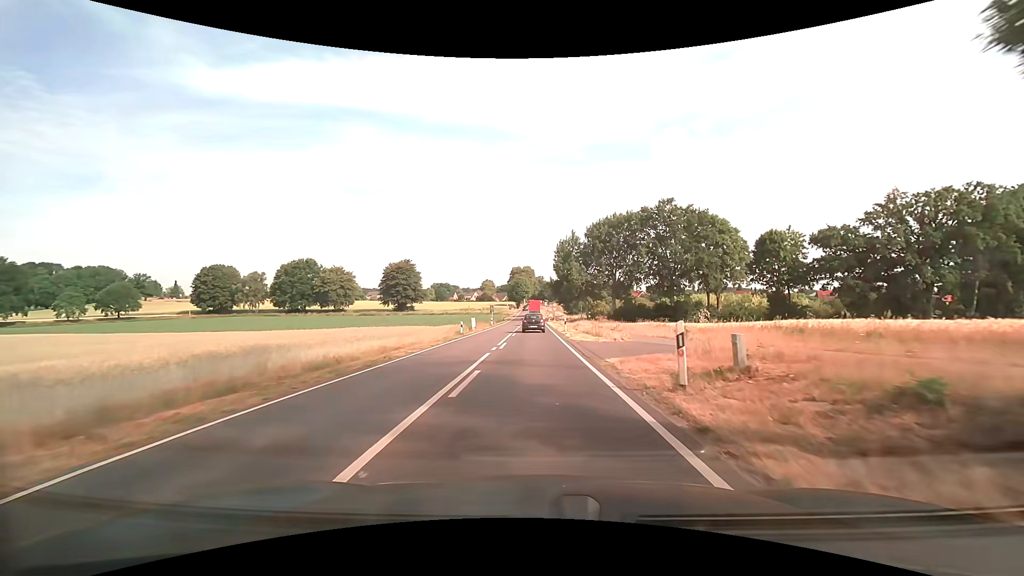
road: secondary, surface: asphalt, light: Day
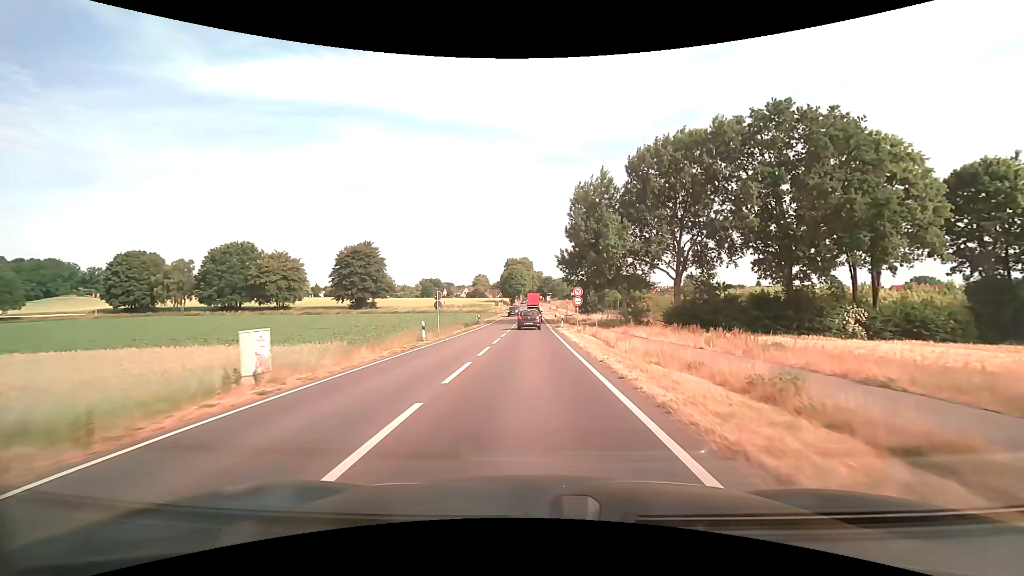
(0.0, +40.4) m; 0°
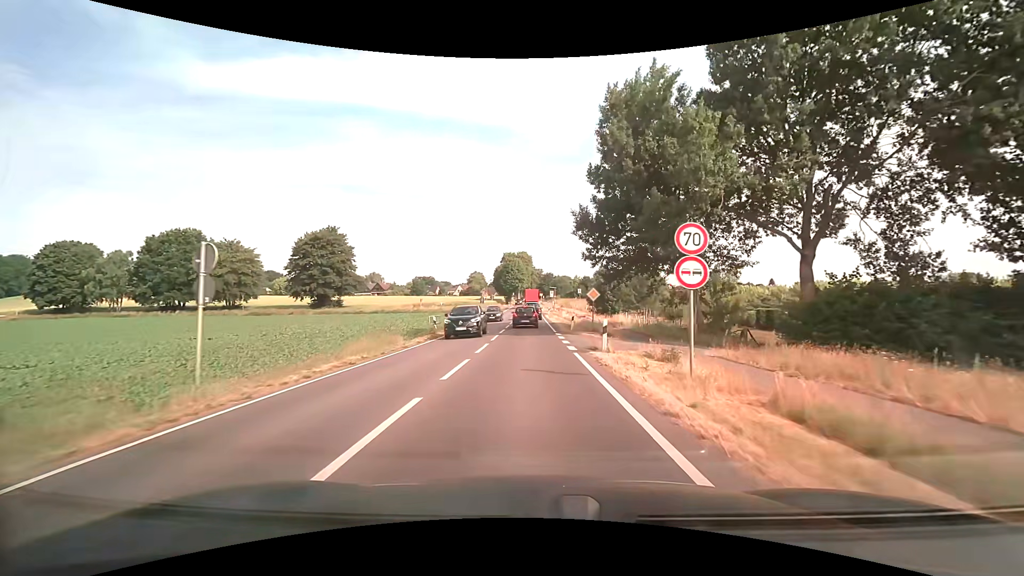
(0.0, +23.4) m; 0°
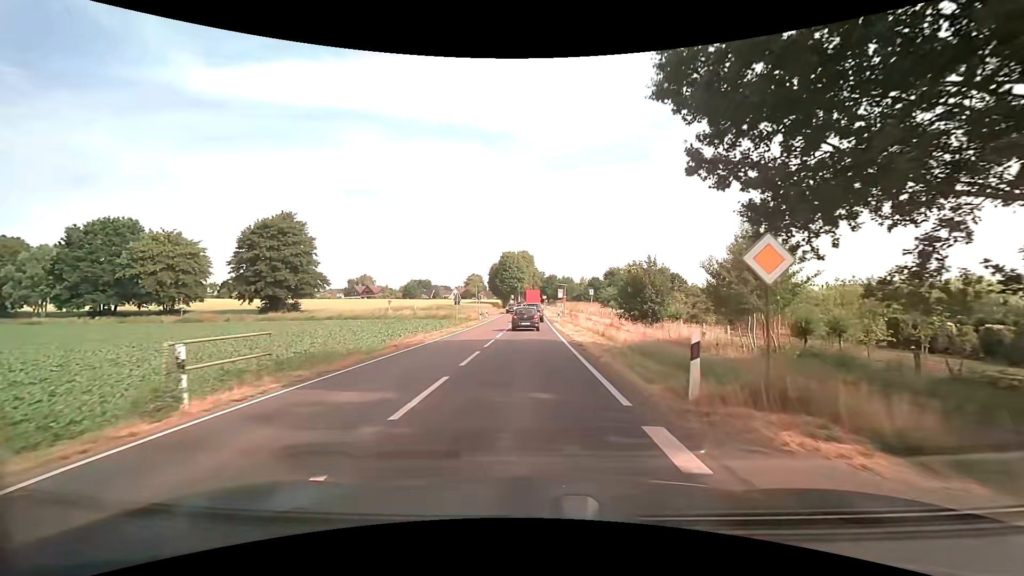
(0.0, +21.2) m; 0°
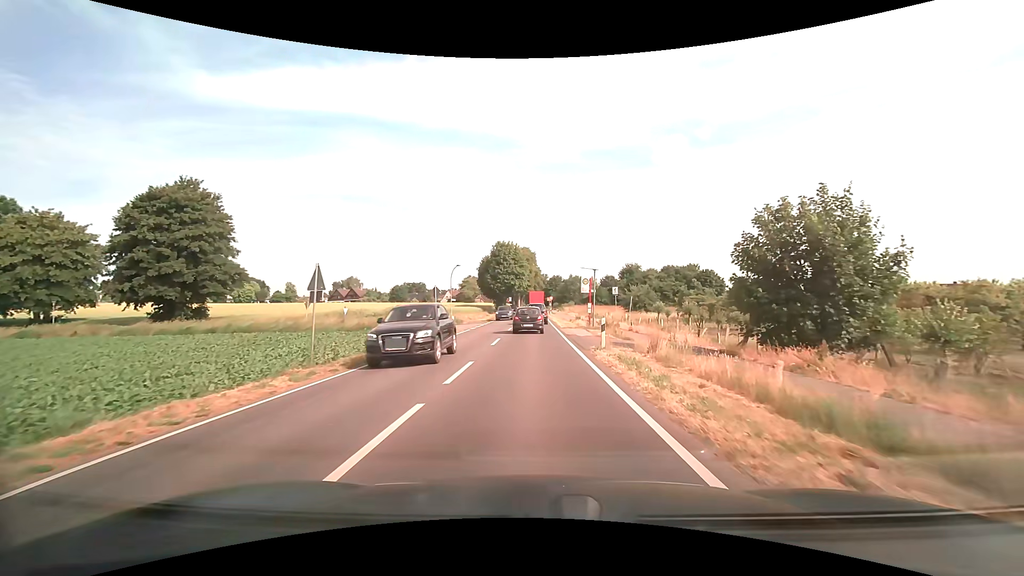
(0.0, +26.5) m; 0°
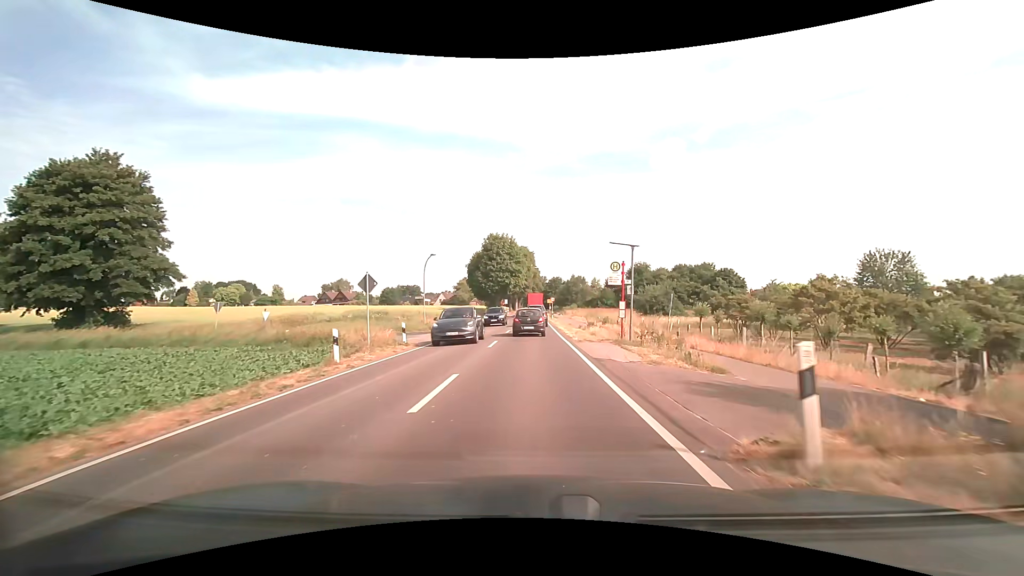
(0.0, +12.5) m; 0°
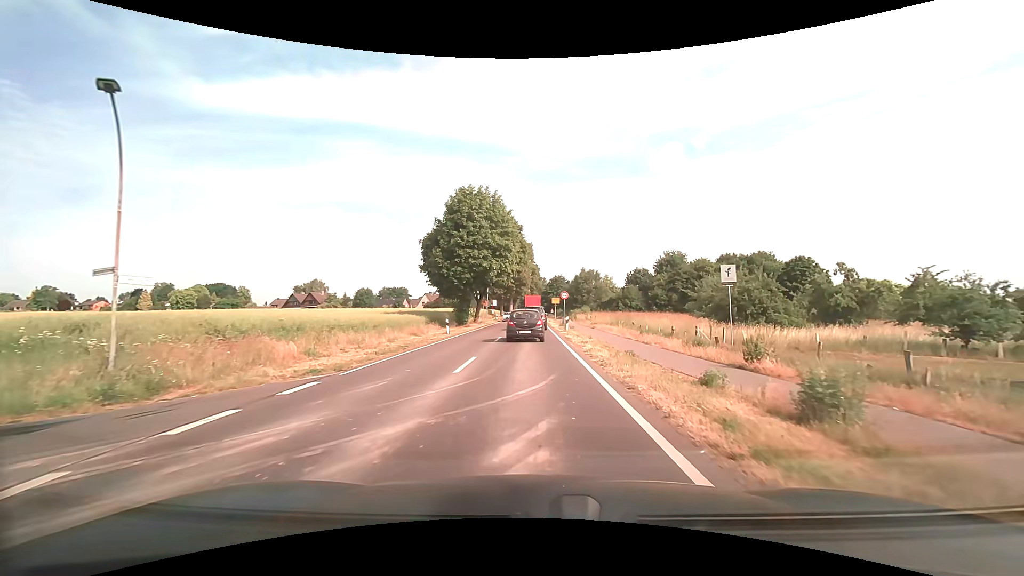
(0.0, +30.6) m; 0°
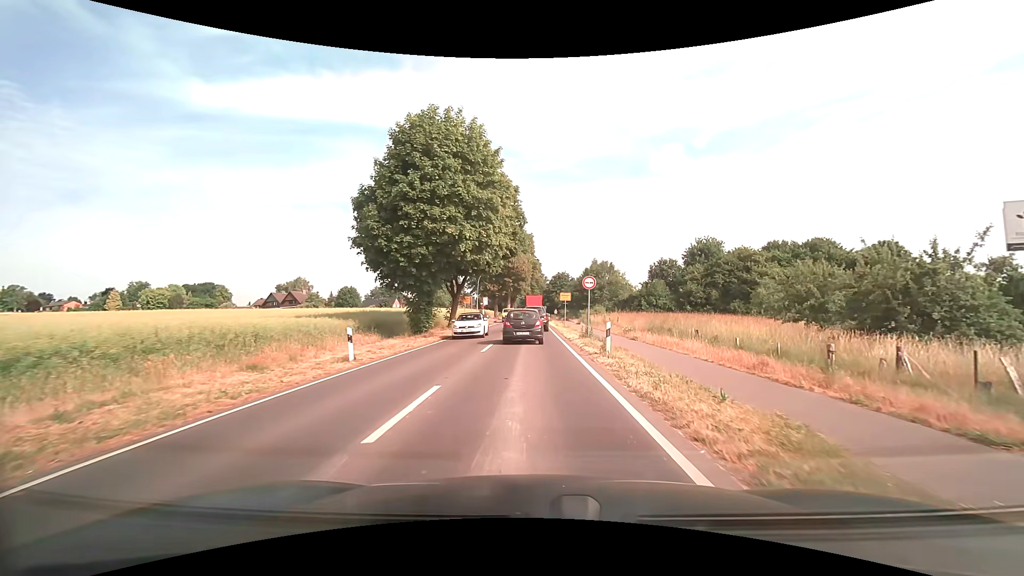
(0.0, +17.6) m; 0°
(0, +10) (0, +20) (0, +30) (0, +40) (0, +50) (0, +60) (0, +70) (0, +80) (0, +90) (0, +100) m
